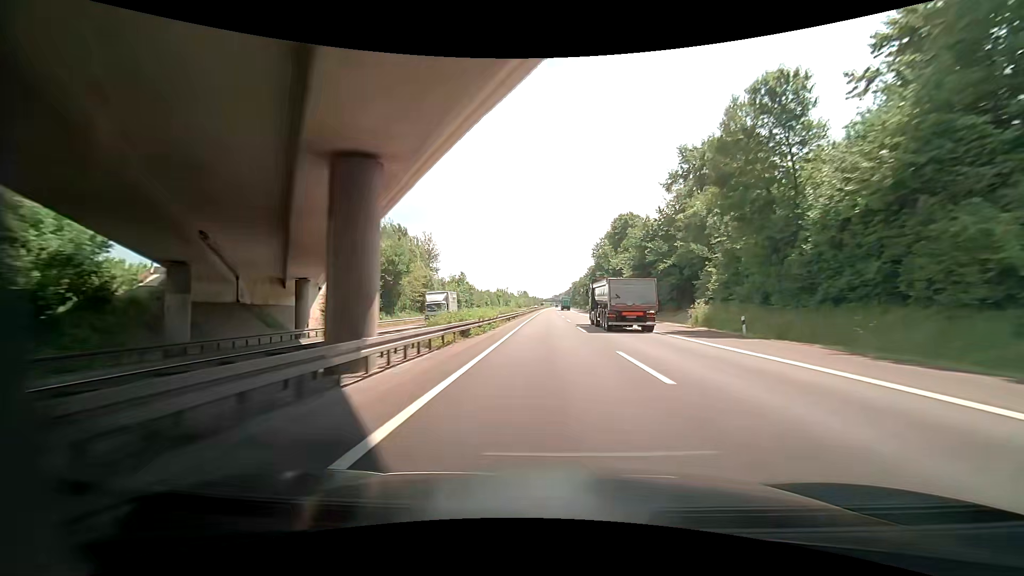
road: motorway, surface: asphalt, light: Day
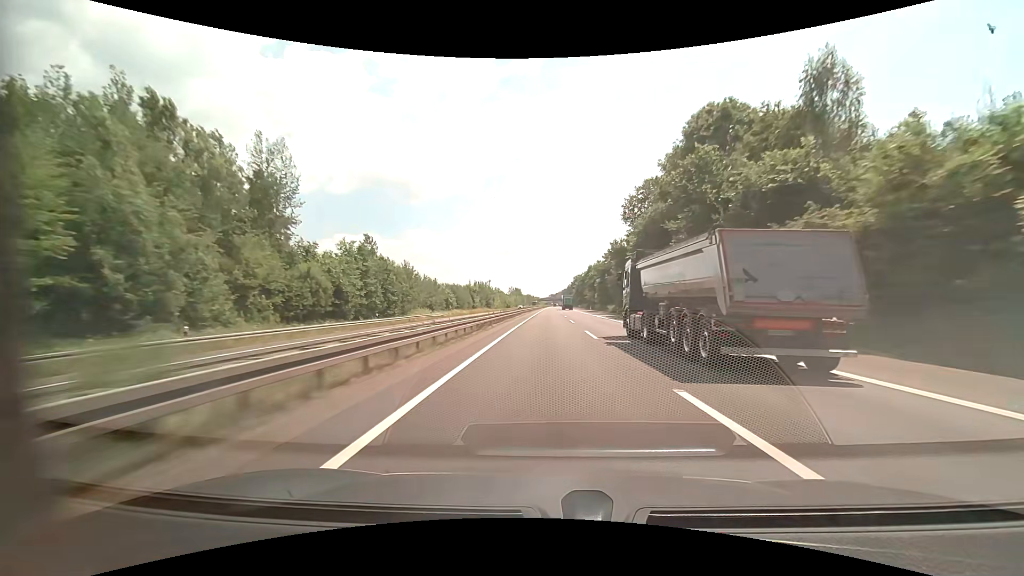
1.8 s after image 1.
(+0.8, +61.5) m; +1°
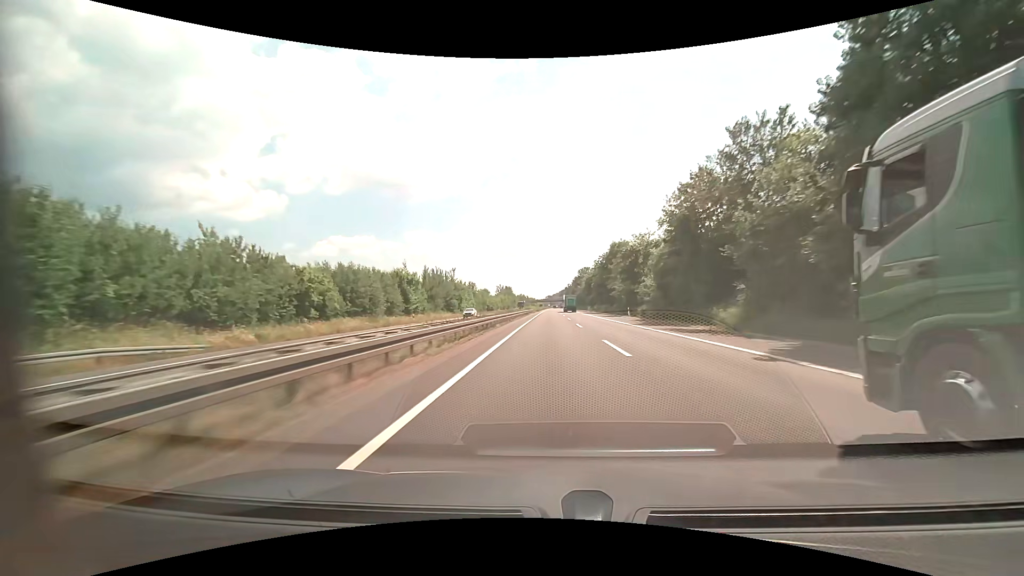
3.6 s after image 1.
(+0.2, +61.4) m; 0°
